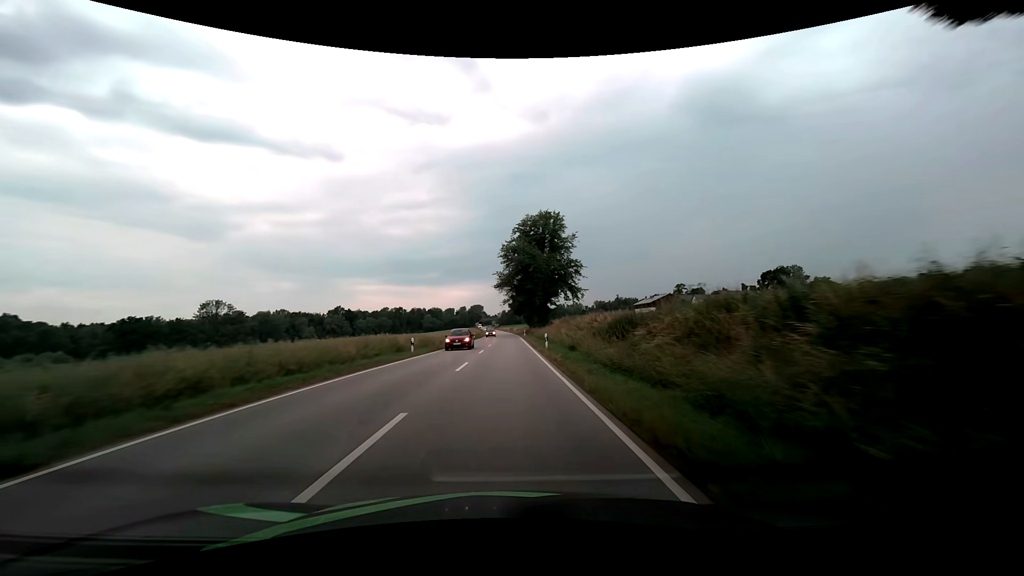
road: secondary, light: Day
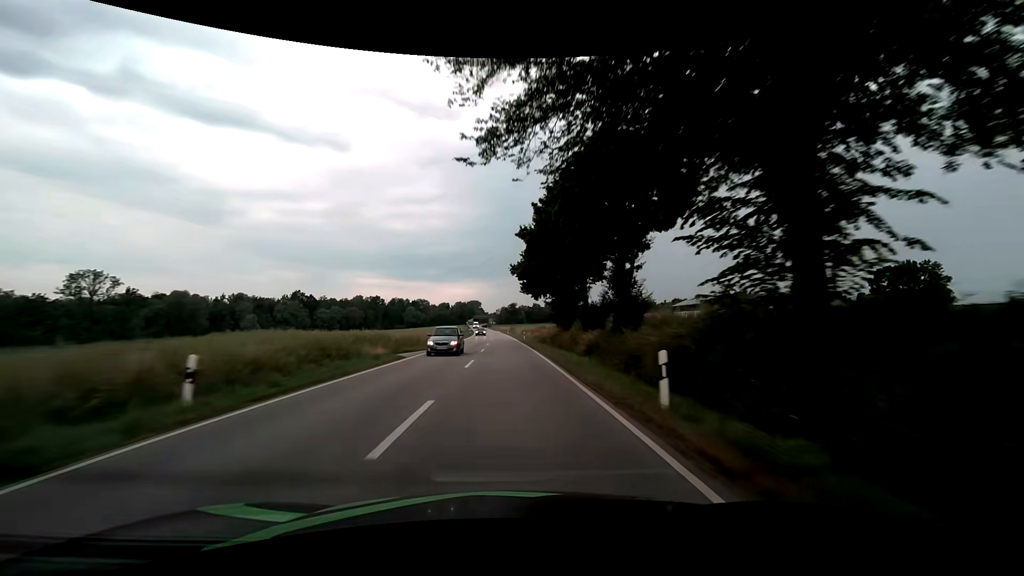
(+0.1, +70.8) m; 0°
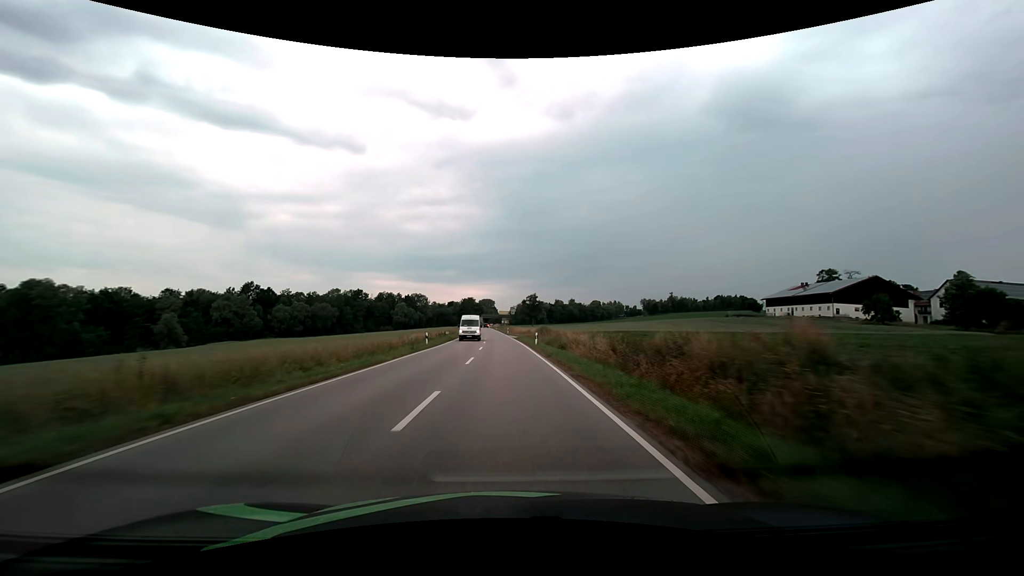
(-0.8, +70.8) m; -2°
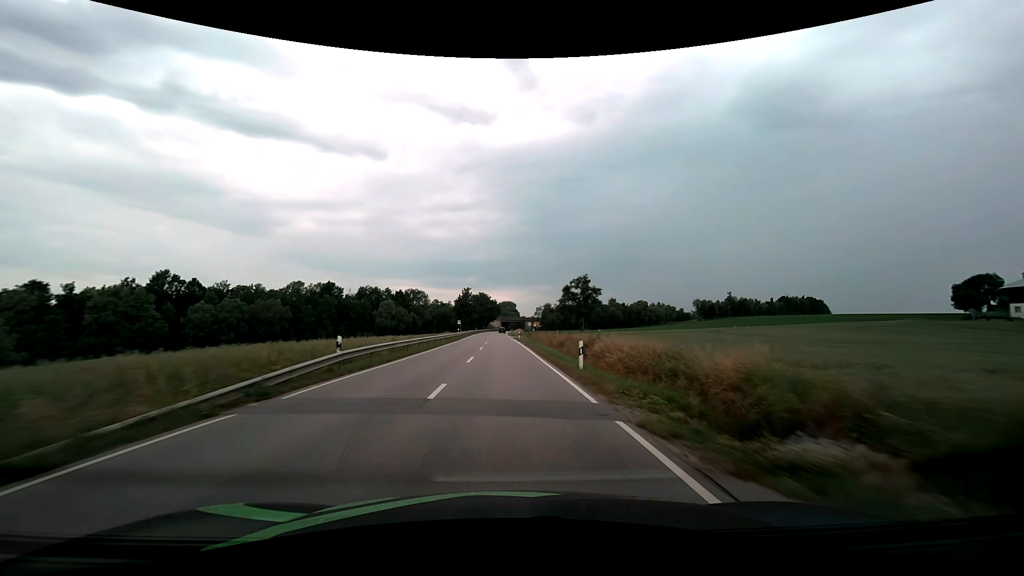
(-1.5, +70.7) m; -2°
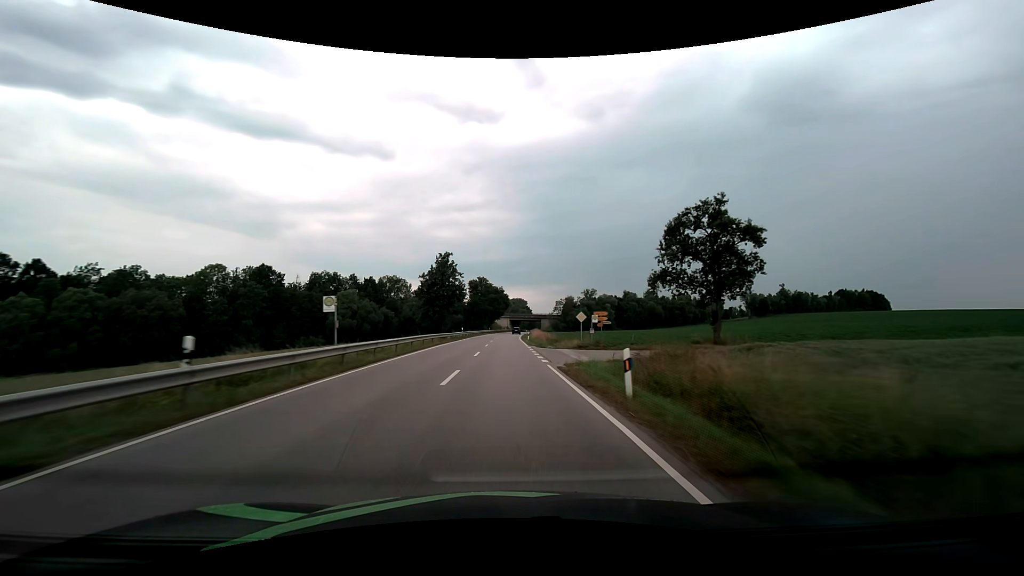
(-0.6, +56.6) m; -1°
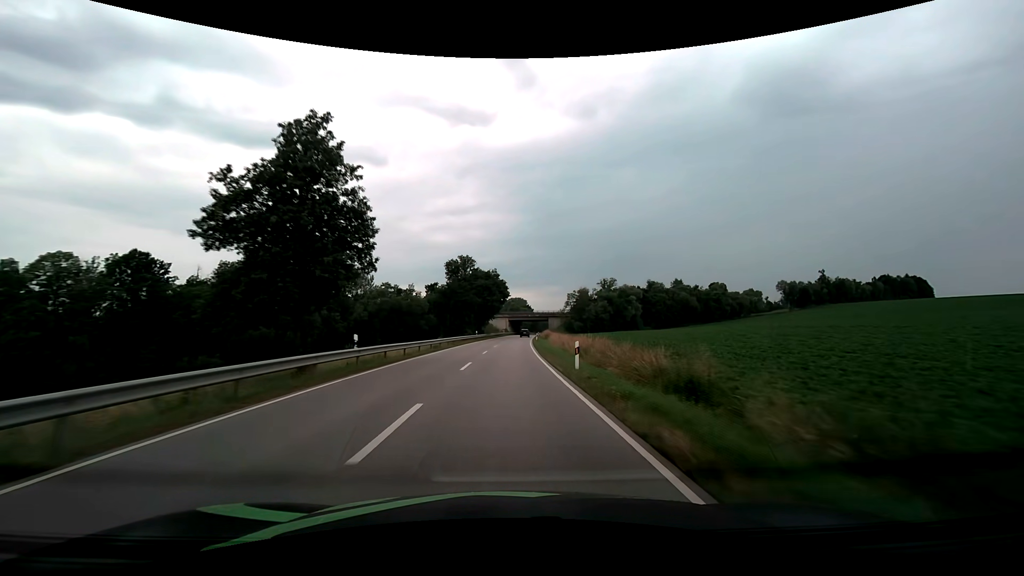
(0.0, +42.5) m; 0°
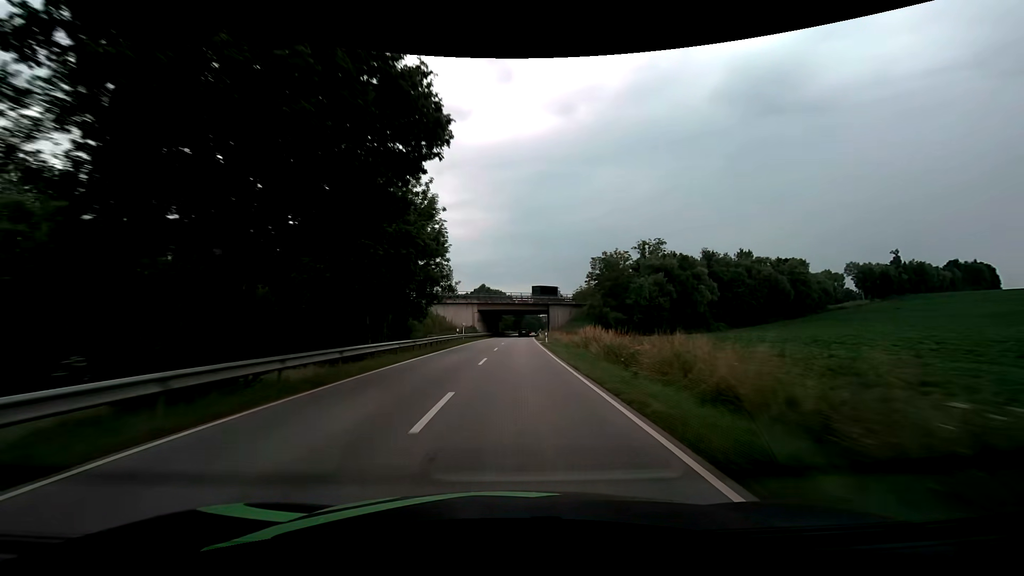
(+1.5, +70.8) m; +3°
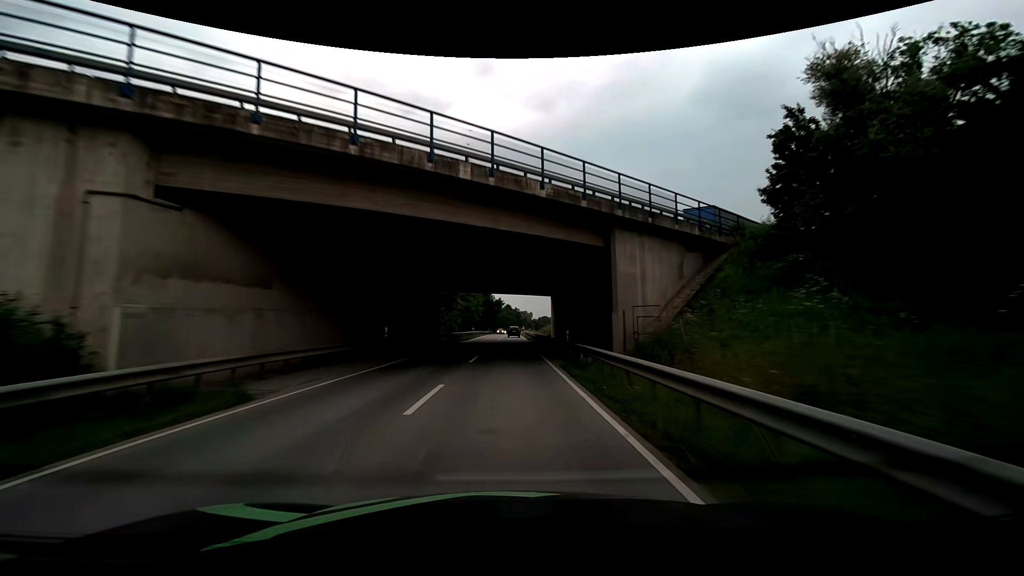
(+2.0, +70.5) m; +3°
(0, +10) (0, +20) (+1, +30) (+1, +40) (+2, +50) (+2, +60) (+2, +70) (+3, +80) (+3, +90) (+3, +100) m
